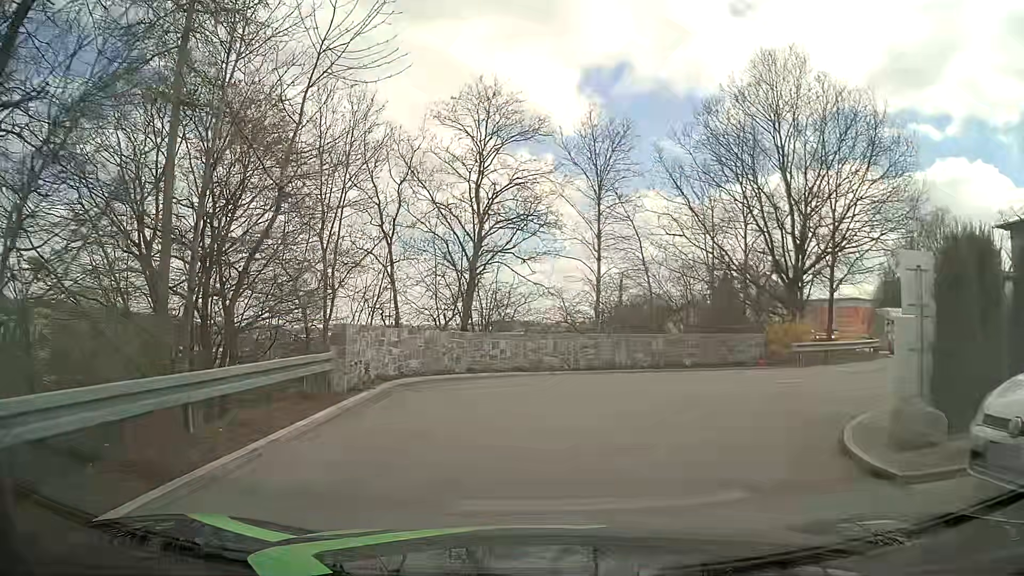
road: tertiary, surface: asphalt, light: Day
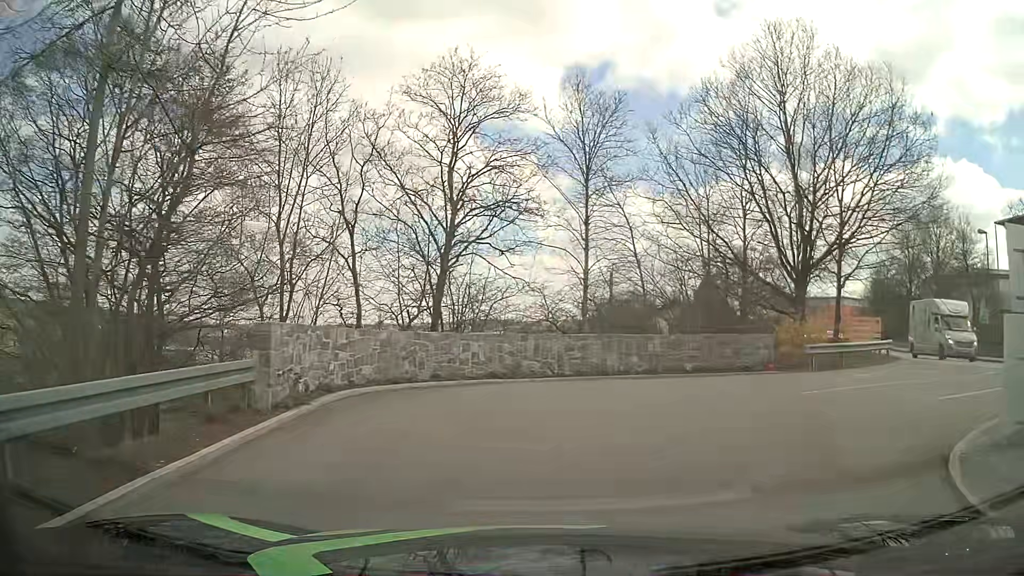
(0.0, +2.7) m; 0°
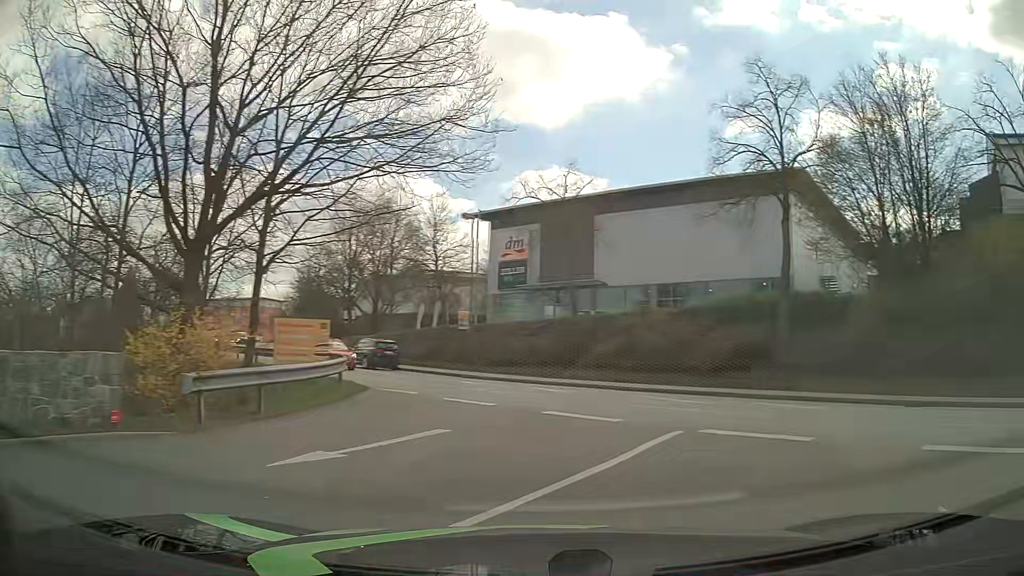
(+3.3, +9.8) m; +49°
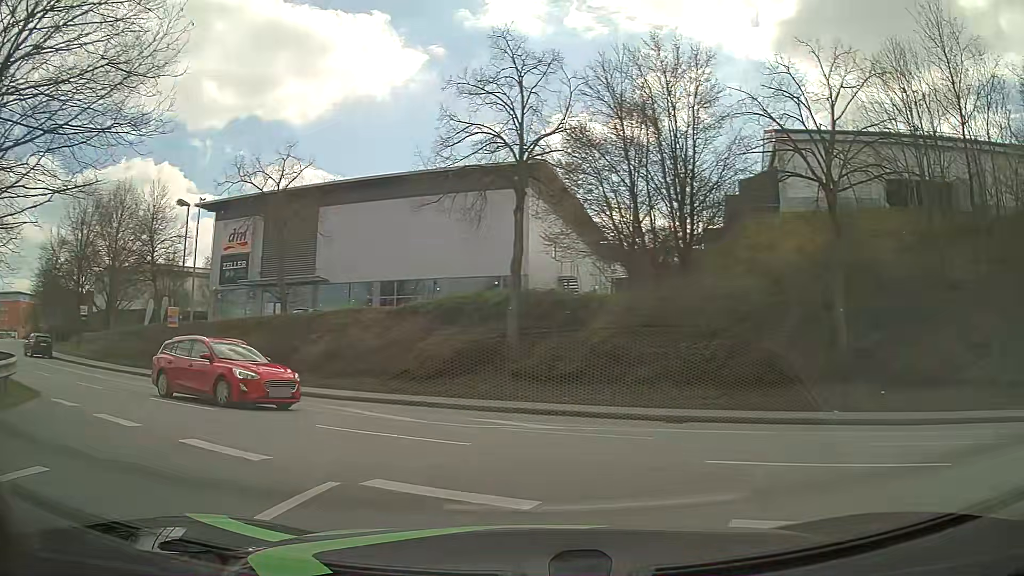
(+0.6, +2.7) m; +21°
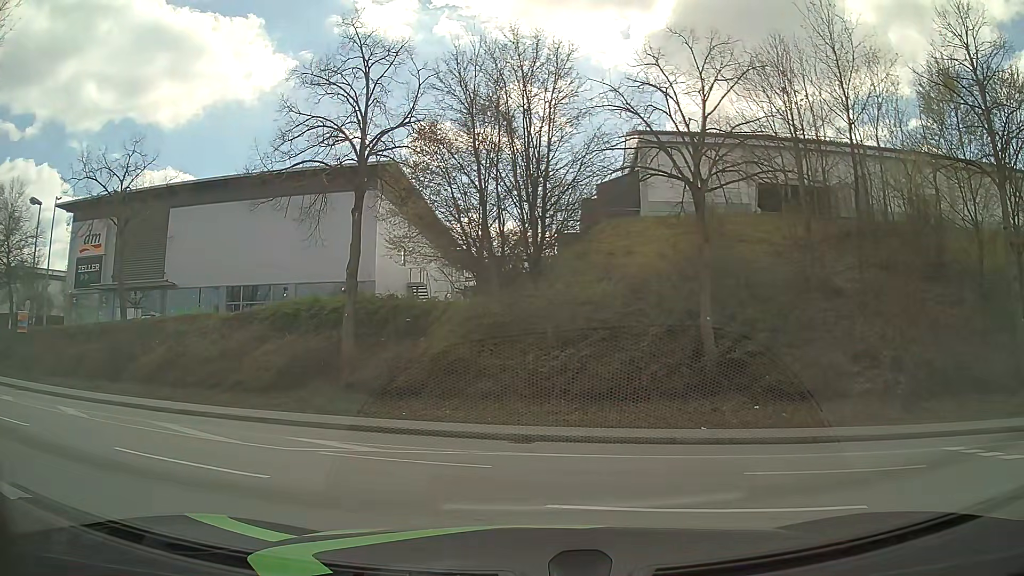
(+0.2, +1.5) m; +10°
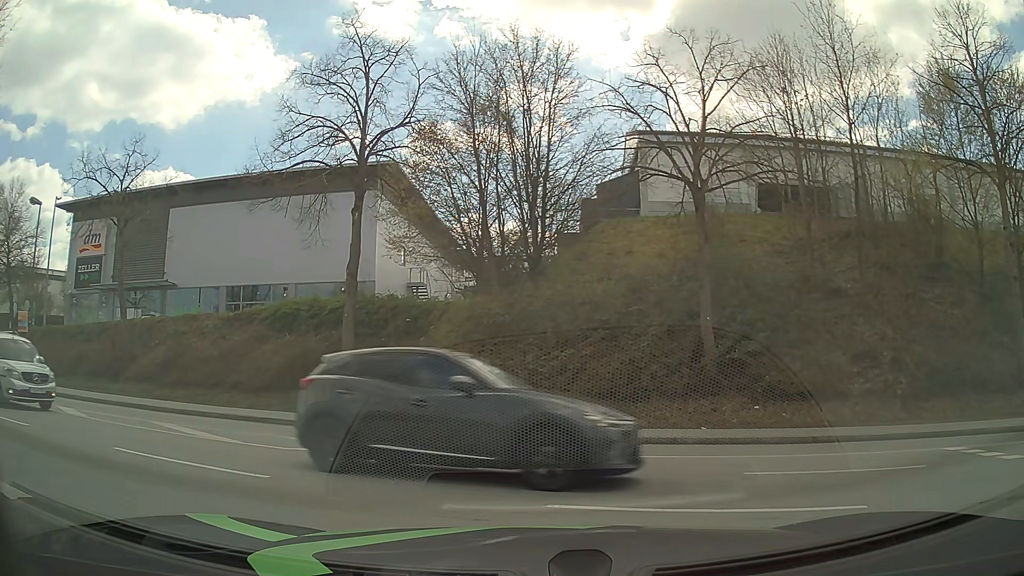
(0.0, 0.0) m; 0°
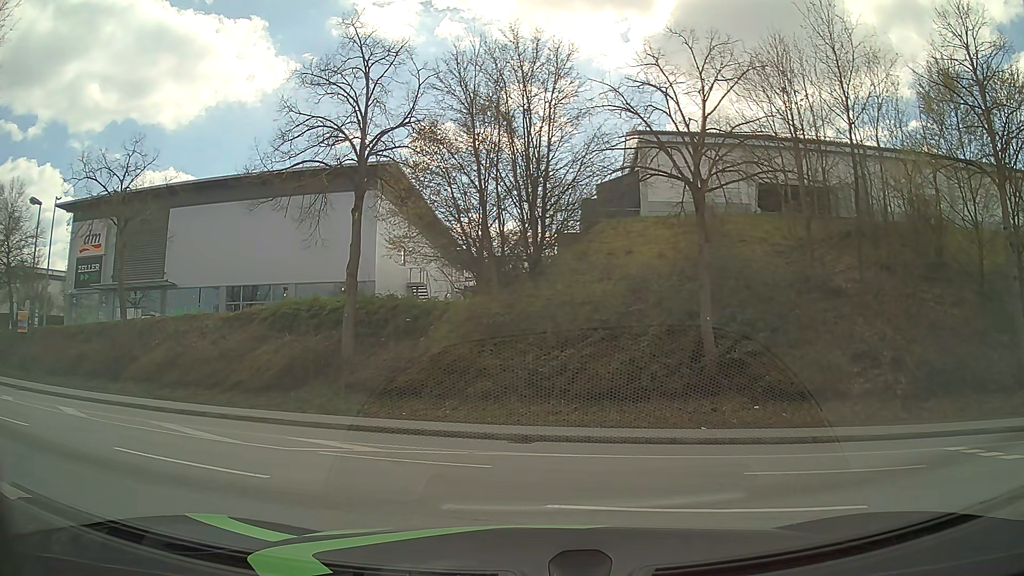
(0.0, 0.0) m; 0°
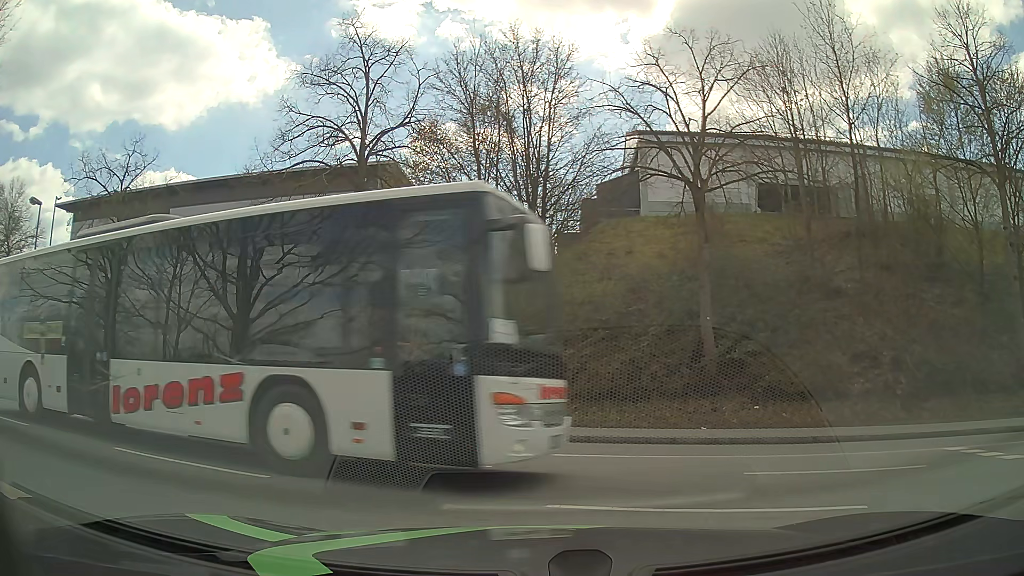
(0.0, 0.0) m; 0°
